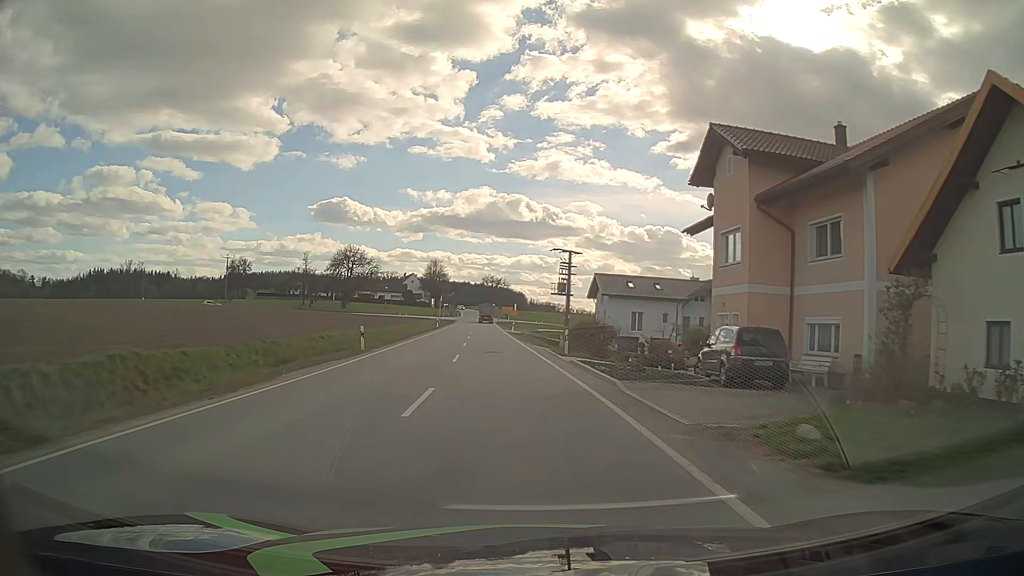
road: tertiary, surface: asphalt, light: Day
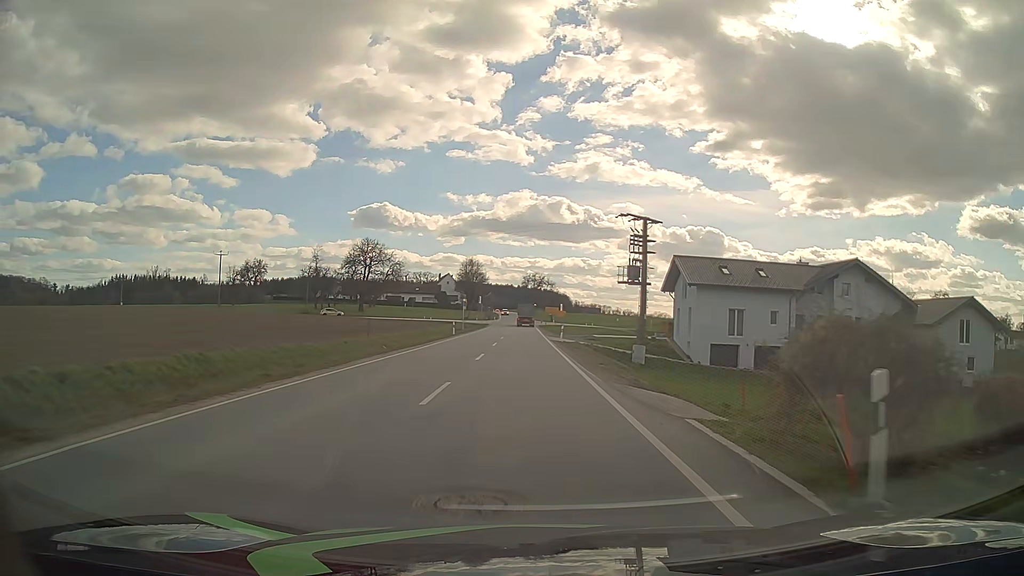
(-0.8, +22.8) m; -4°
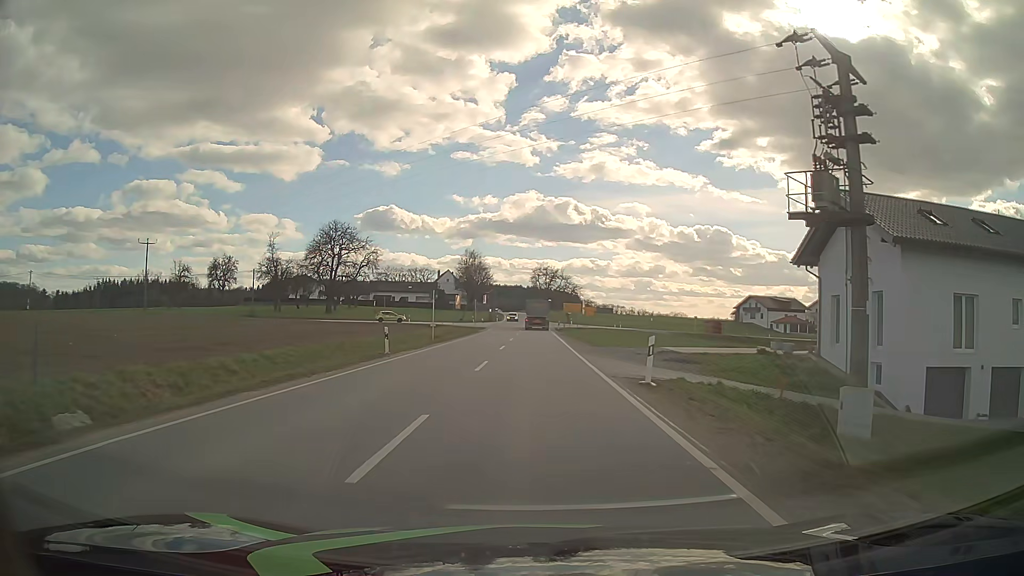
(-0.3, +29.1) m; -1°
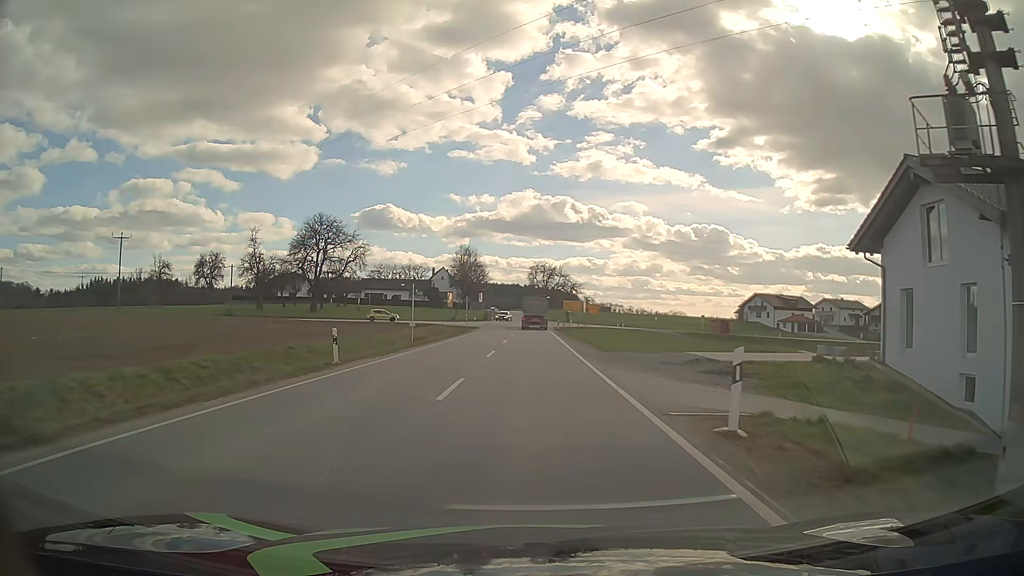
(0.0, +6.5) m; 0°
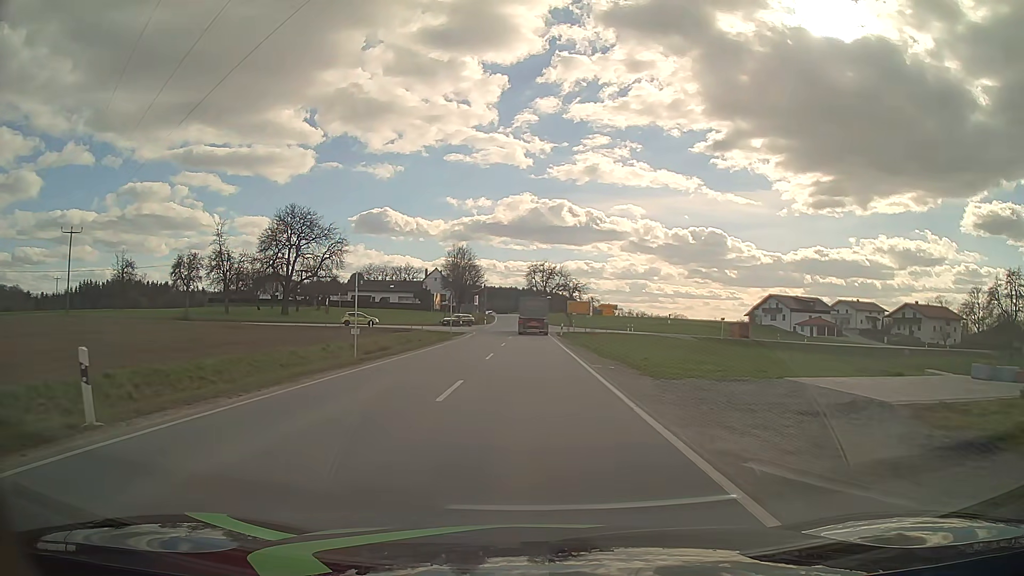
(0.0, +11.7) m; 0°
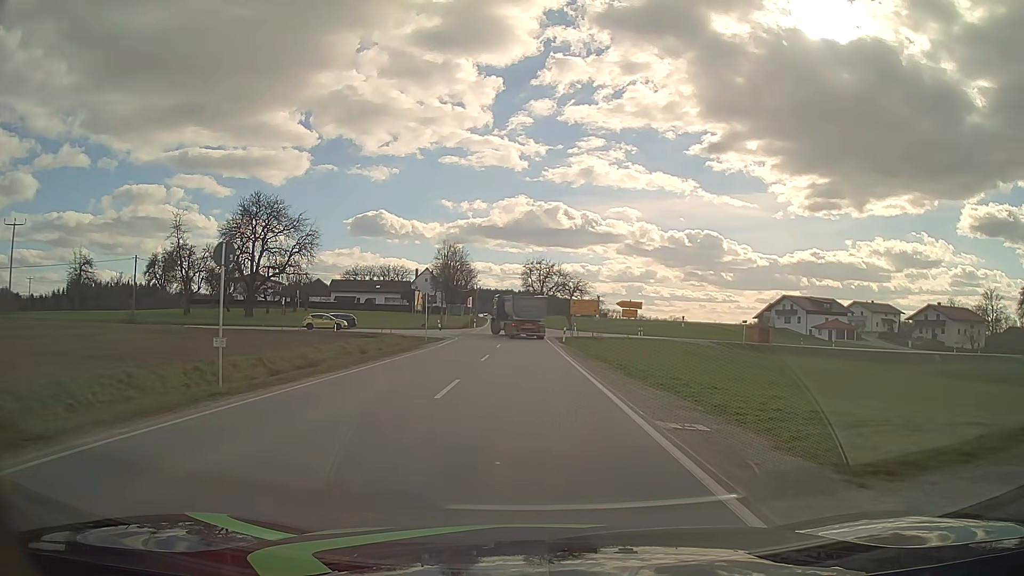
(+0.1, +11.2) m; 0°
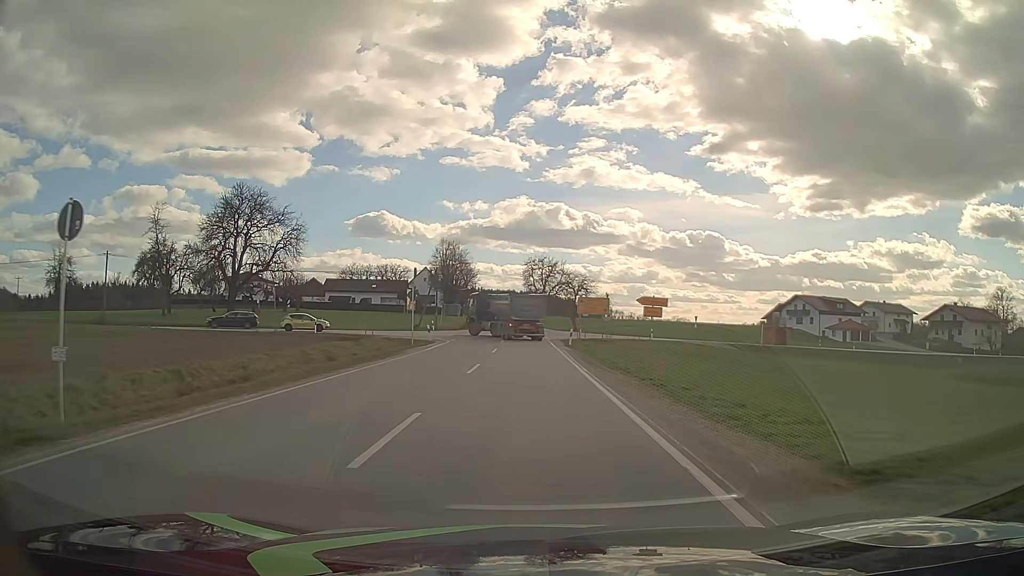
(0.0, +5.8) m; 0°
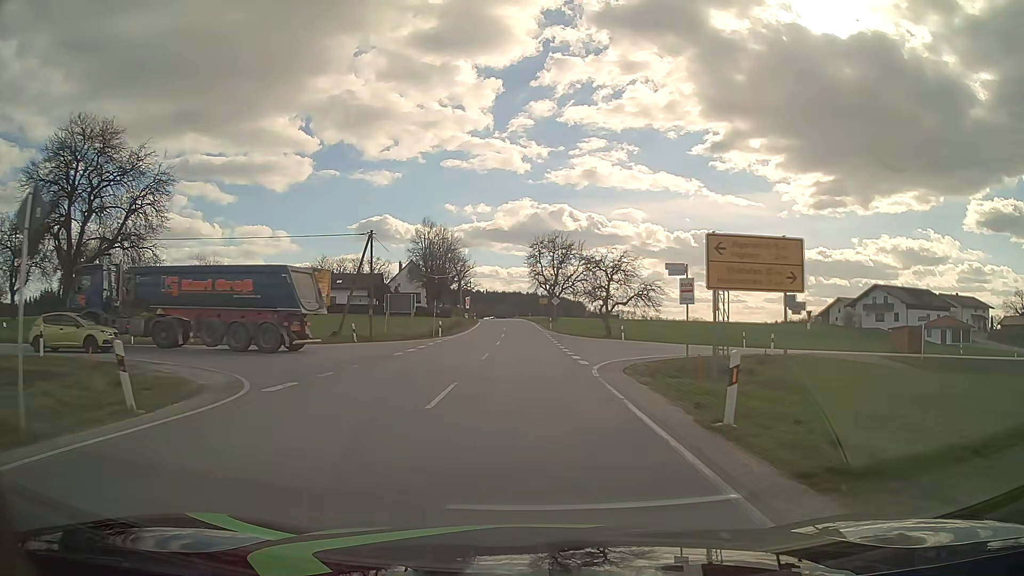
(-0.4, +32.1) m; -1°
(0, +10) (0, +20) (0, +30) (0, +40) (-1, +50) (-1, +60) (-1, +70) (-2, +80) (-2, +90) (-3, +100) m
